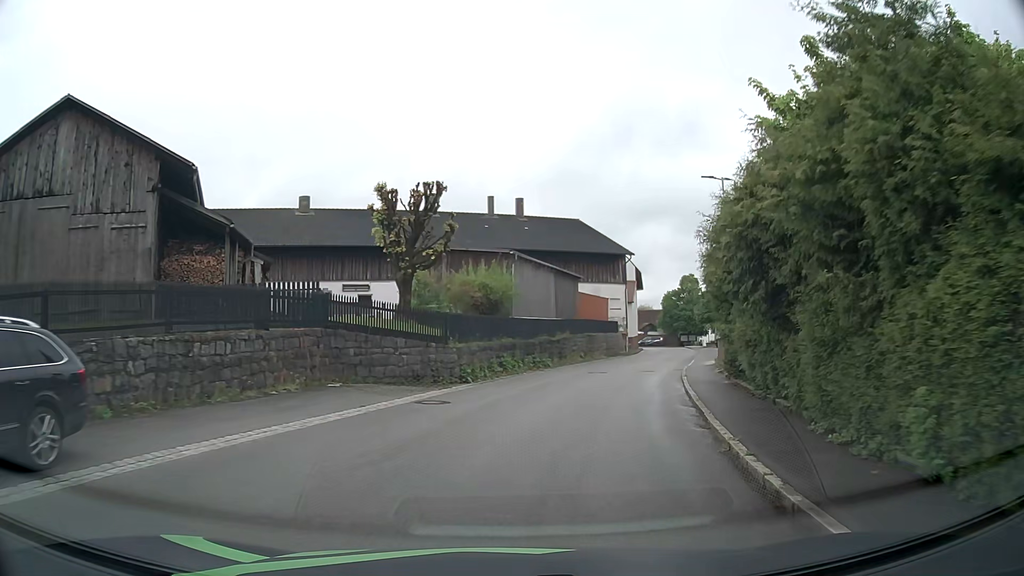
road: tertiary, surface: asphalt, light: Day
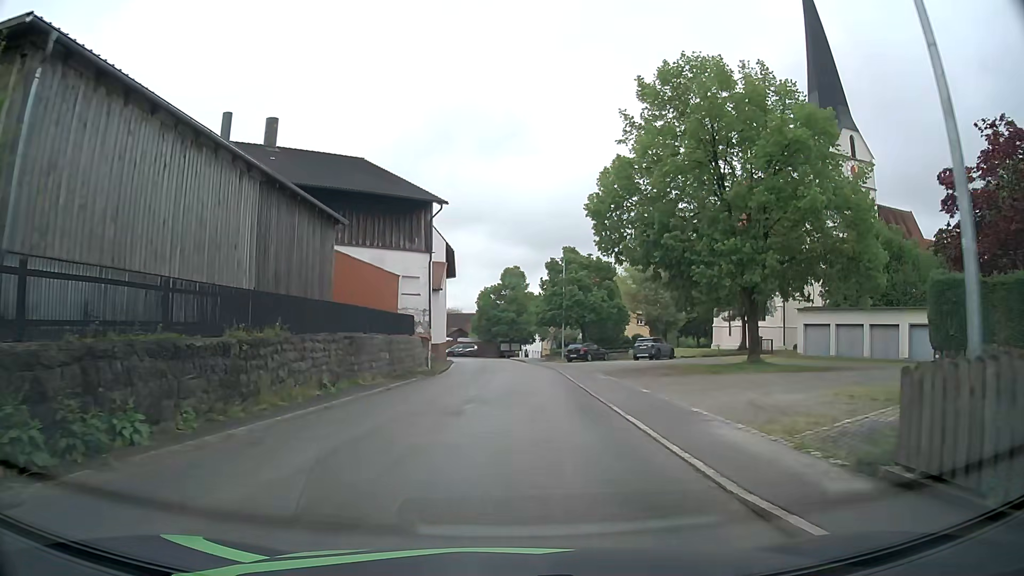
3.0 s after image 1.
(+4.1, +25.0) m; +17°
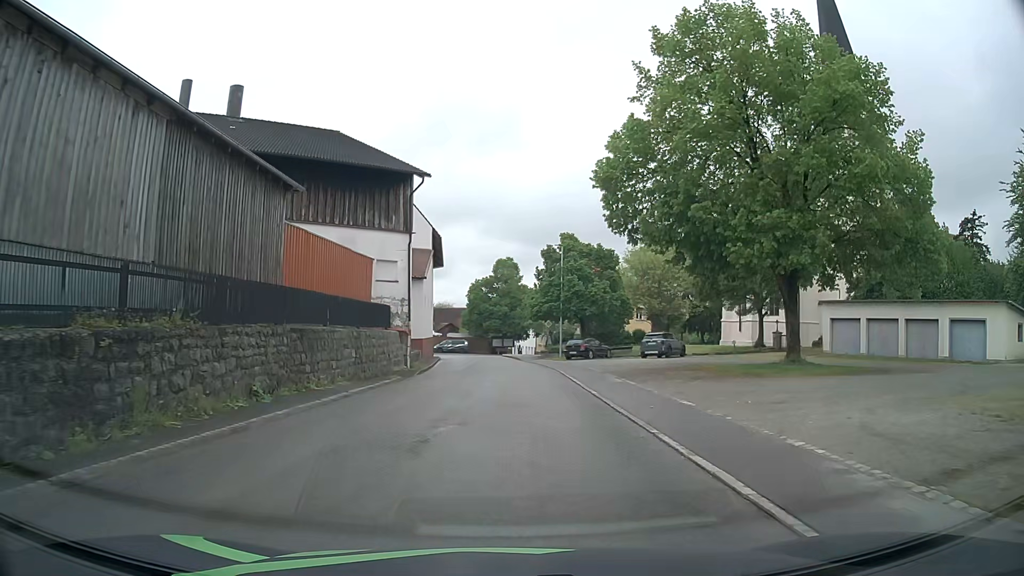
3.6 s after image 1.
(0.0, +5.1) m; 0°
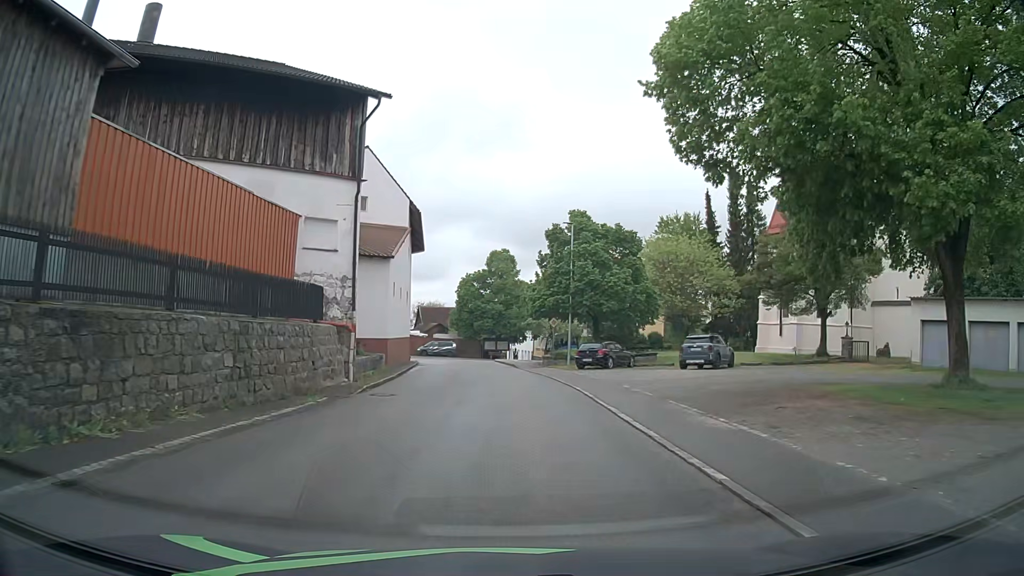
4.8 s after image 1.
(+0.1, +10.6) m; 0°
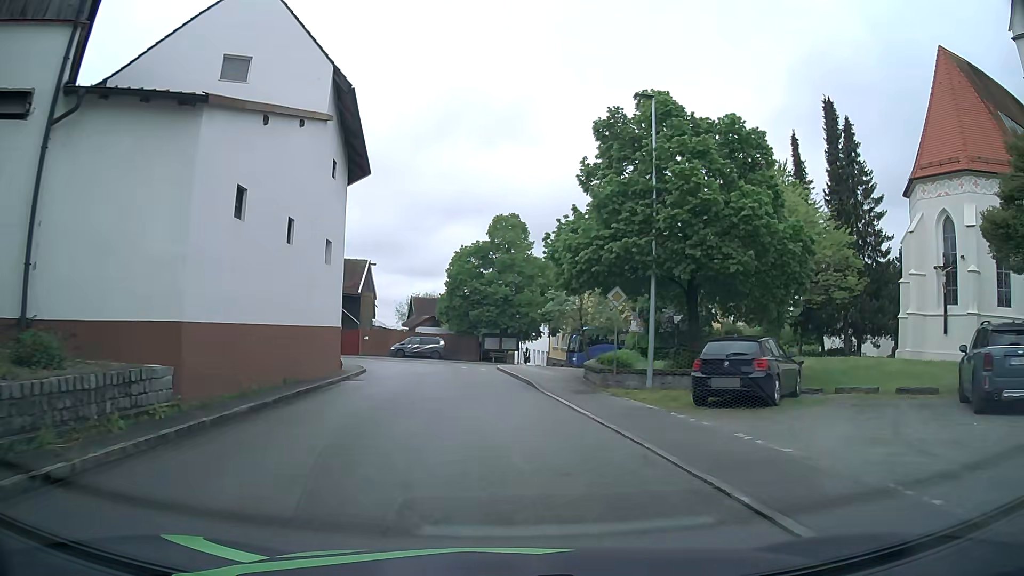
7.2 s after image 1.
(0.0, +20.4) m; 0°
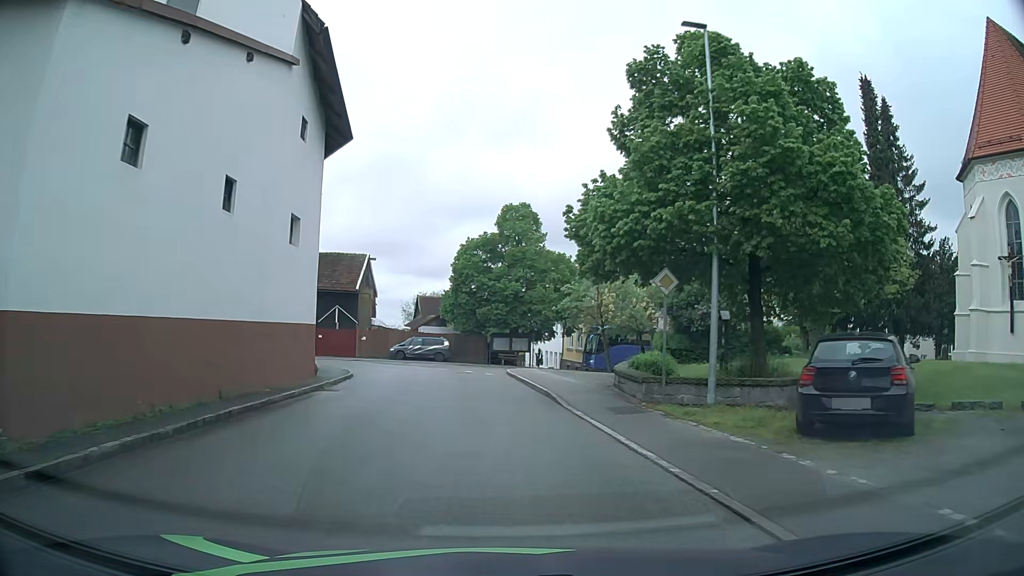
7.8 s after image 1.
(0.0, +4.7) m; 0°
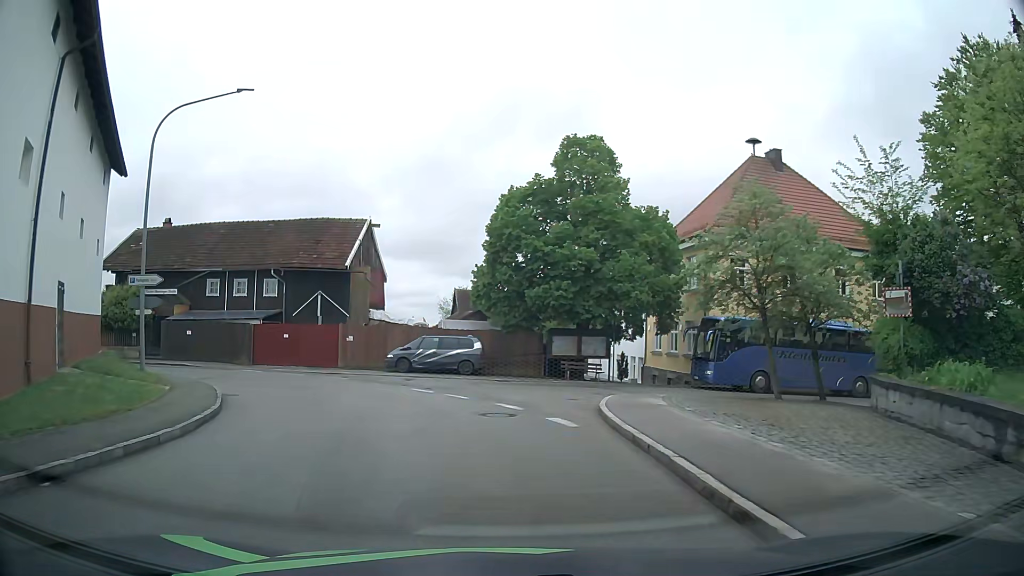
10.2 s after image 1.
(-0.8, +18.1) m; -4°
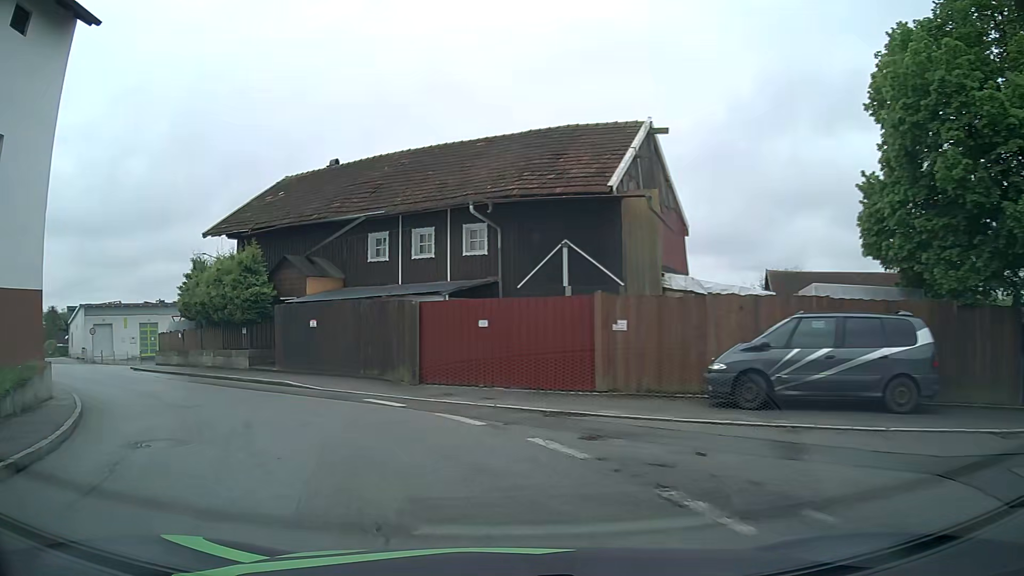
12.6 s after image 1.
(-2.7, +17.9) m; -25°
(-2, +10) (-8, +18) (-15, +25) (-22, +32) (-25, +42) (-22, +51) (-17, +60) (-11, +68) (-4, +75) (+3, +83) m
